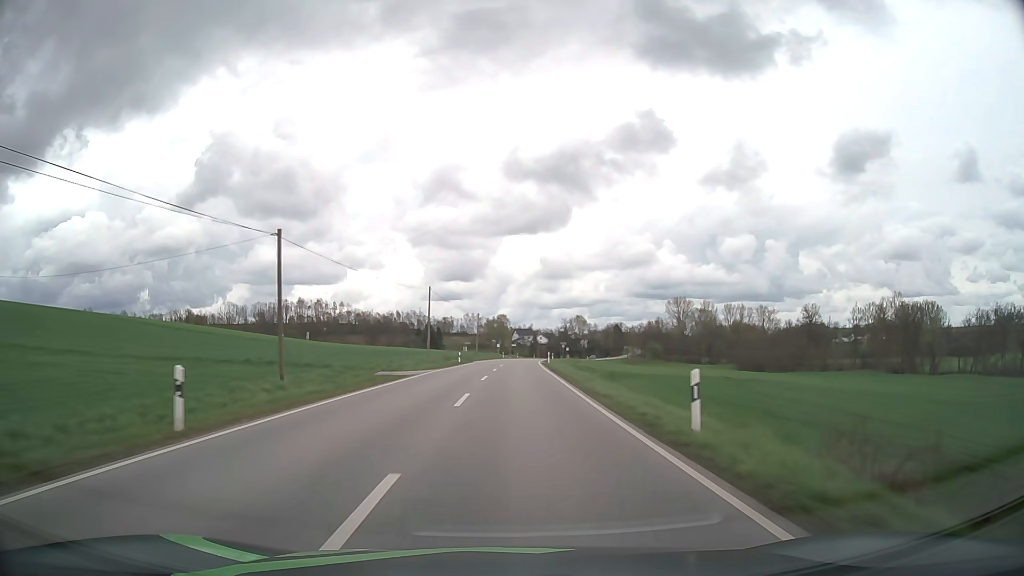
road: secondary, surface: asphalt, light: Day
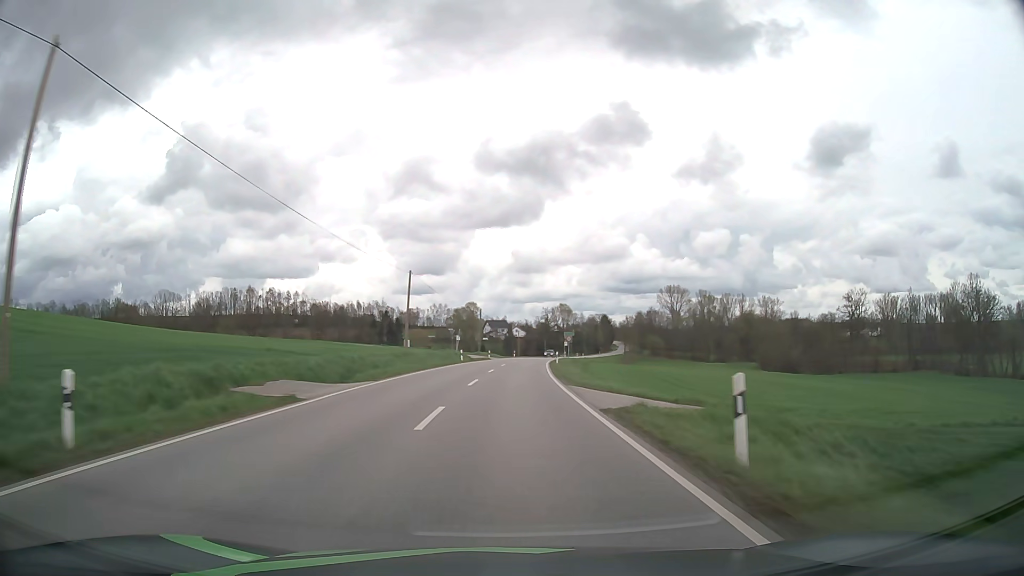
(+0.9, +52.5) m; +2°
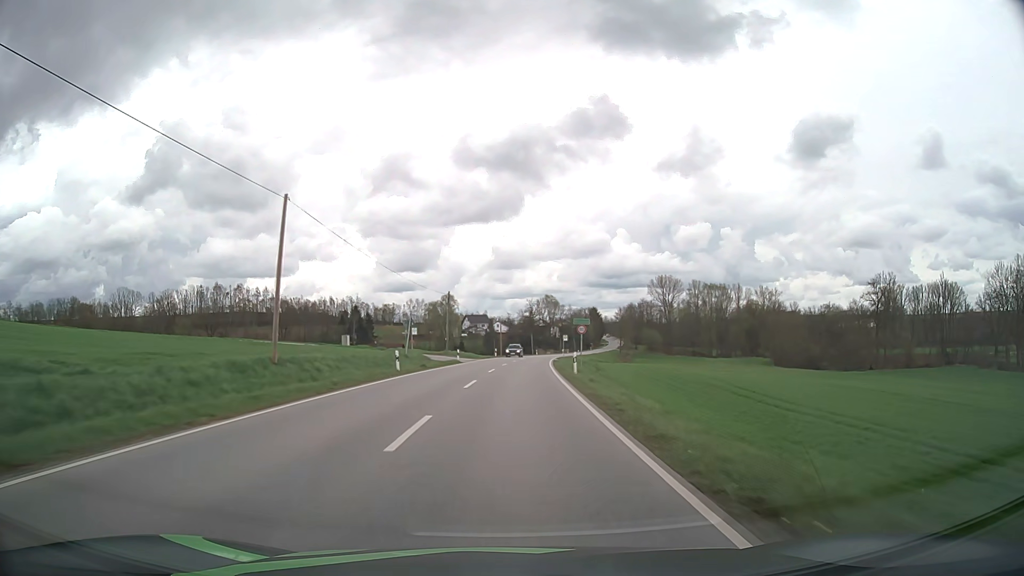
(+0.4, +26.2) m; +2°
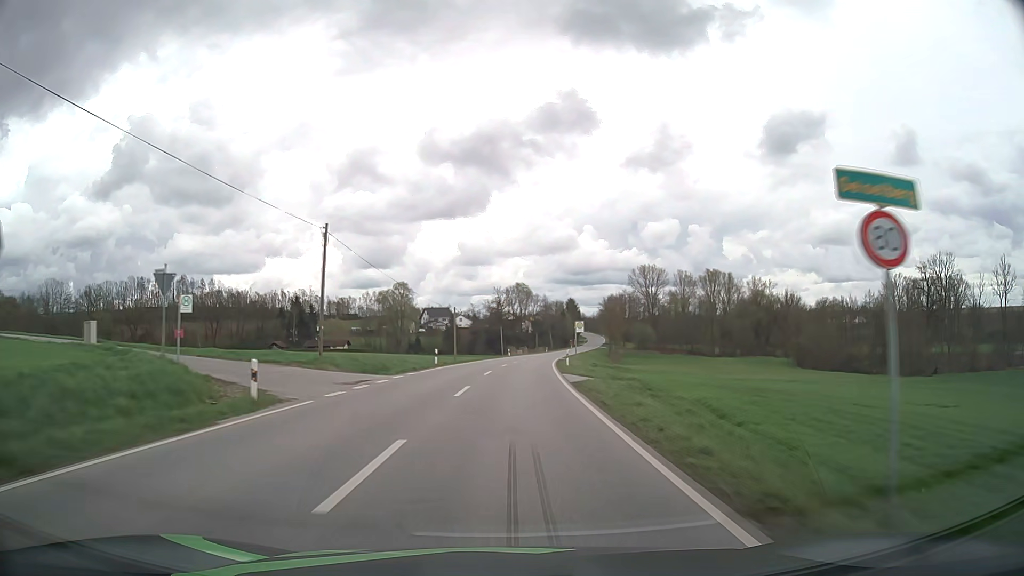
(+0.9, +39.1) m; +3°
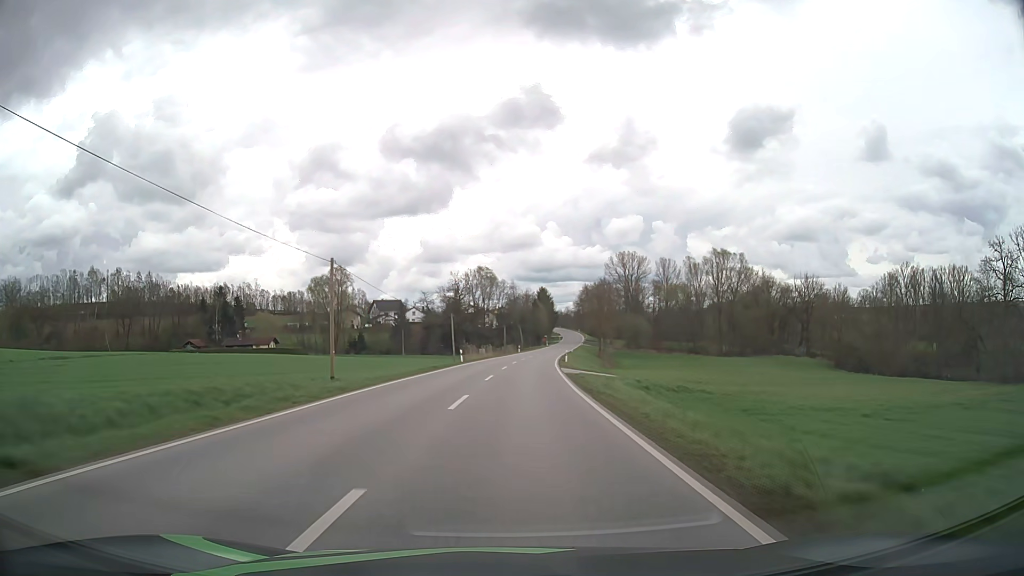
(+1.0, +39.2) m; +3°
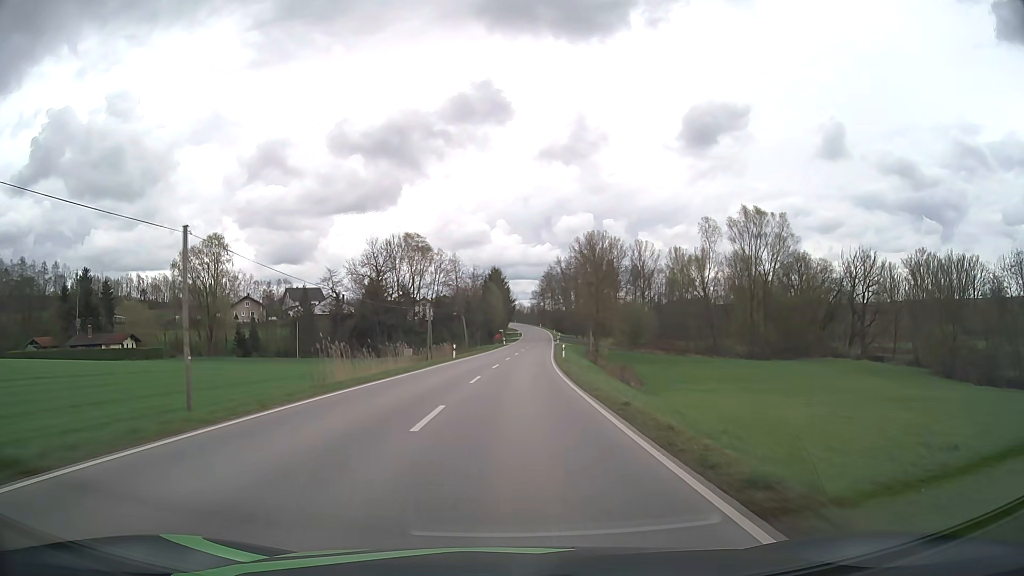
(+2.1, +52.0) m; +4°
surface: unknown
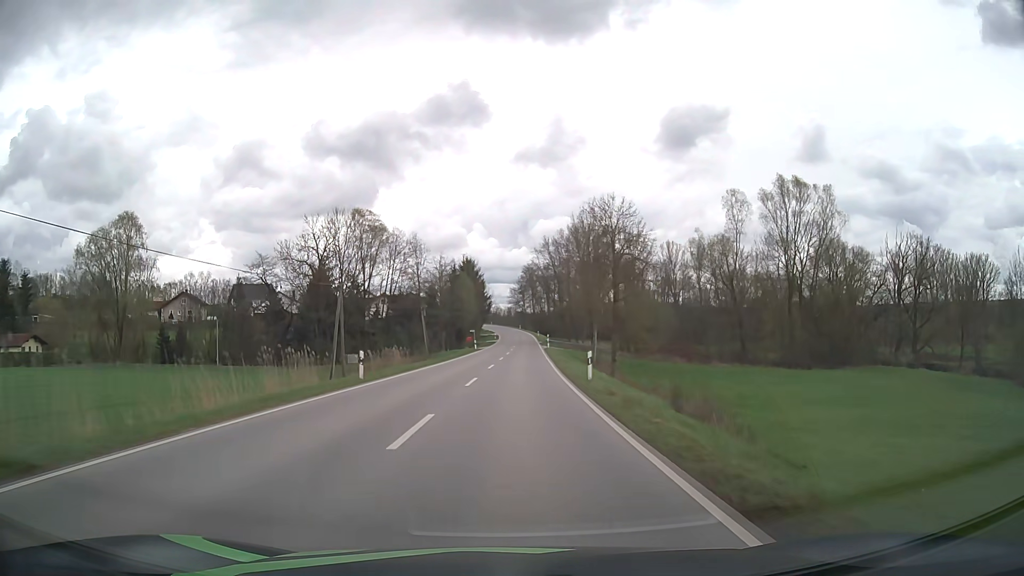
(+0.5, +25.6) m; +2°
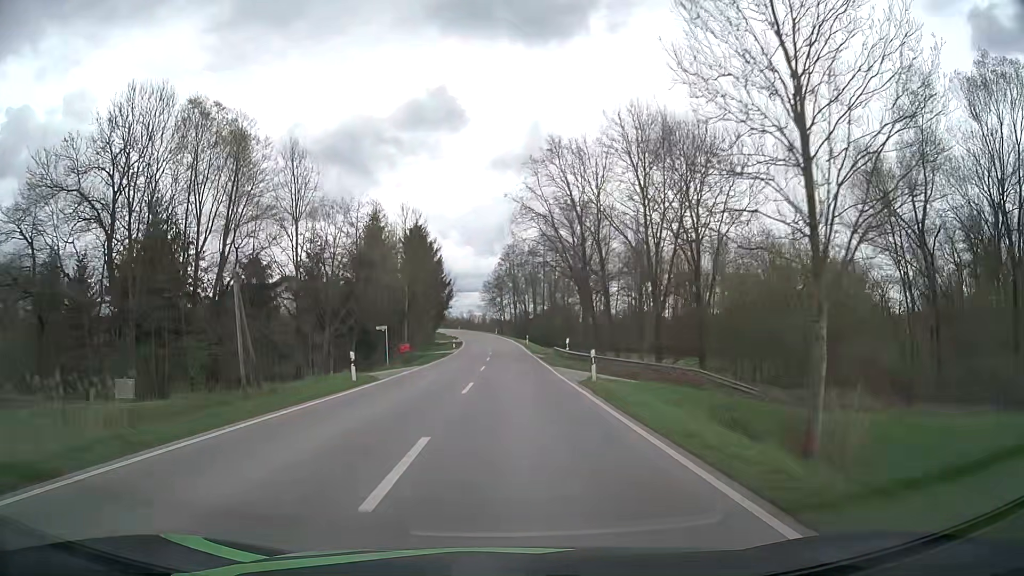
(+1.0, +51.0) m; +2°
(0, +10) (0, +20) (0, +30) (0, +40) (0, +50) (0, +60) (0, +70) (0, +80) (-1, +90) (-1, +100) m
